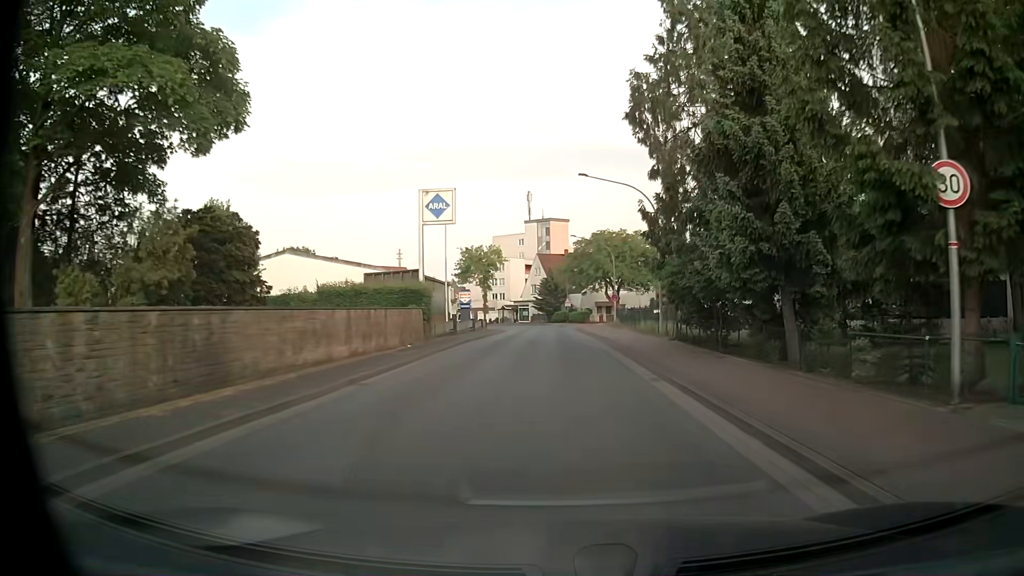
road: tertiary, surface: asphalt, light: Day
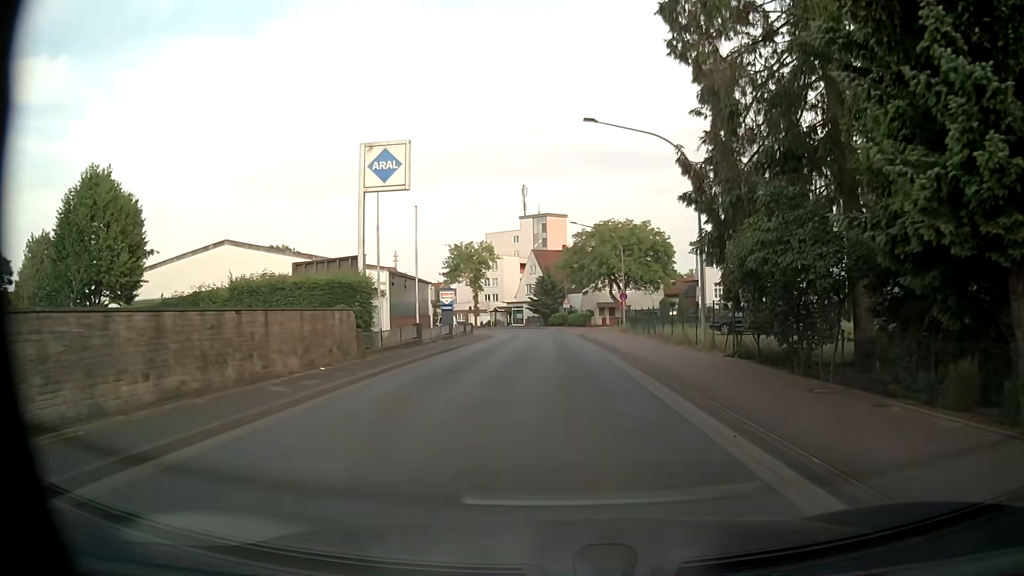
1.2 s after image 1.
(0.0, +9.4) m; -1°
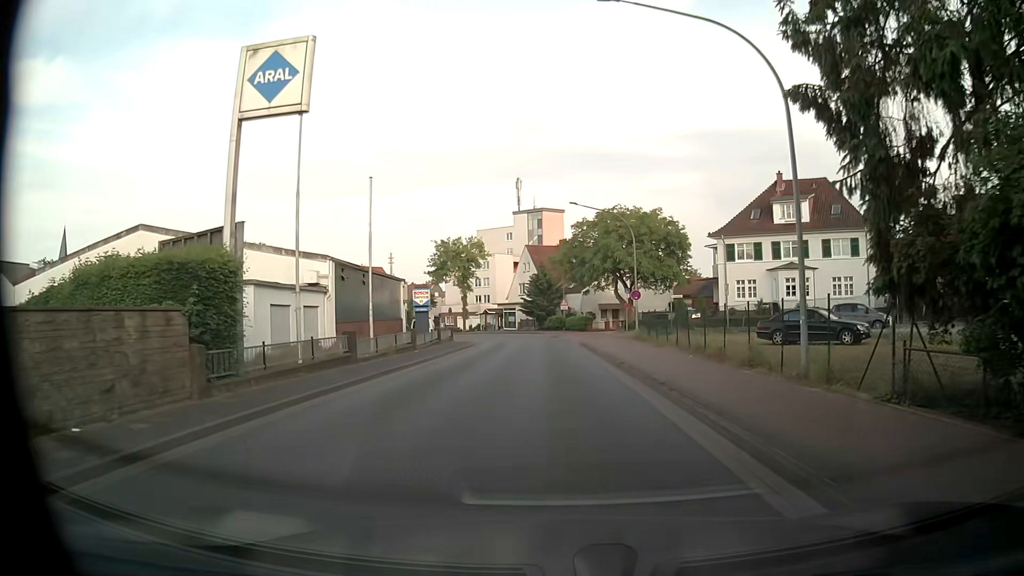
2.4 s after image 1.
(+0.2, +9.4) m; +1°
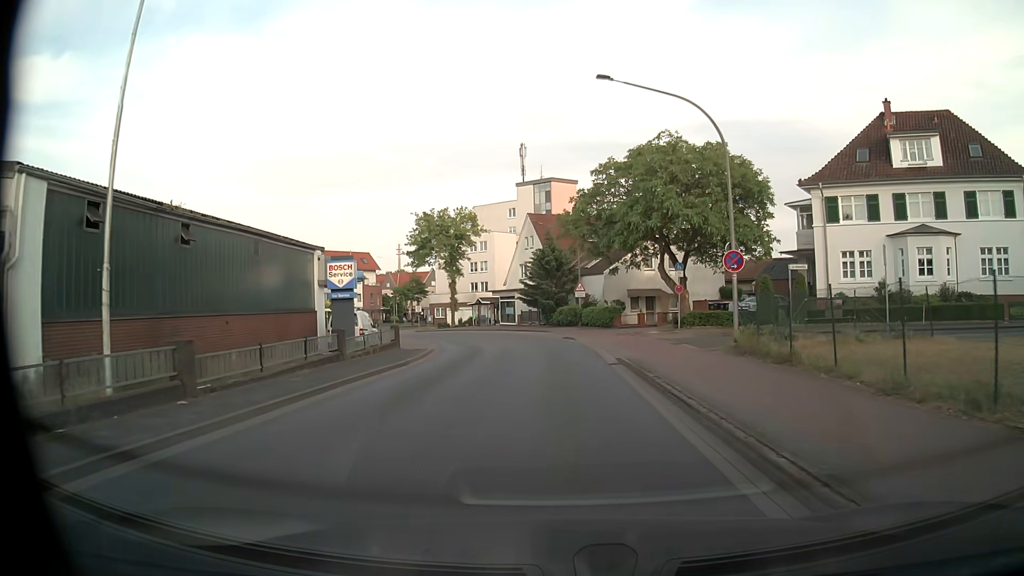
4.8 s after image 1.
(+0.1, +19.7) m; 0°
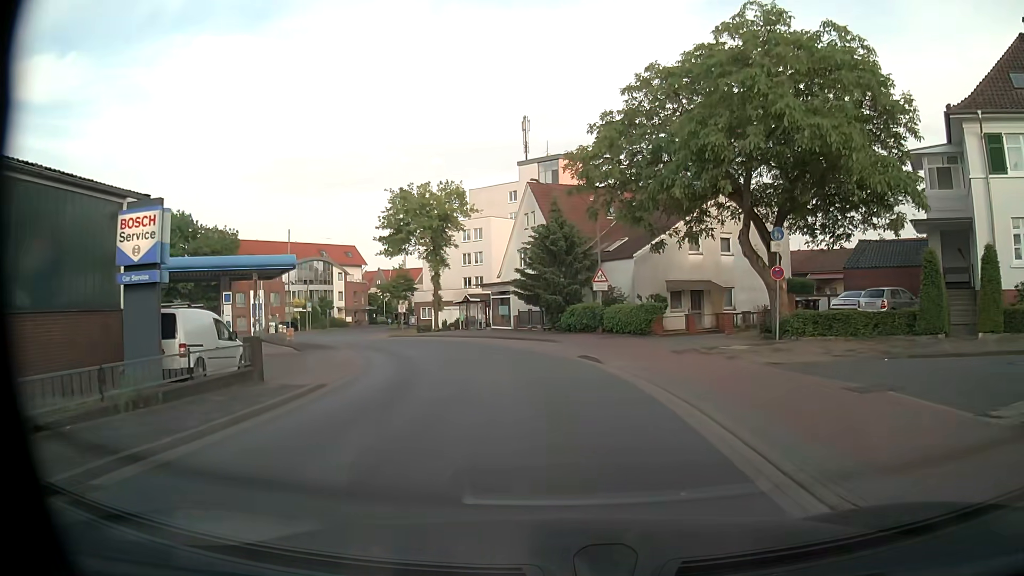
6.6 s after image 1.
(-0.1, +15.1) m; -1°
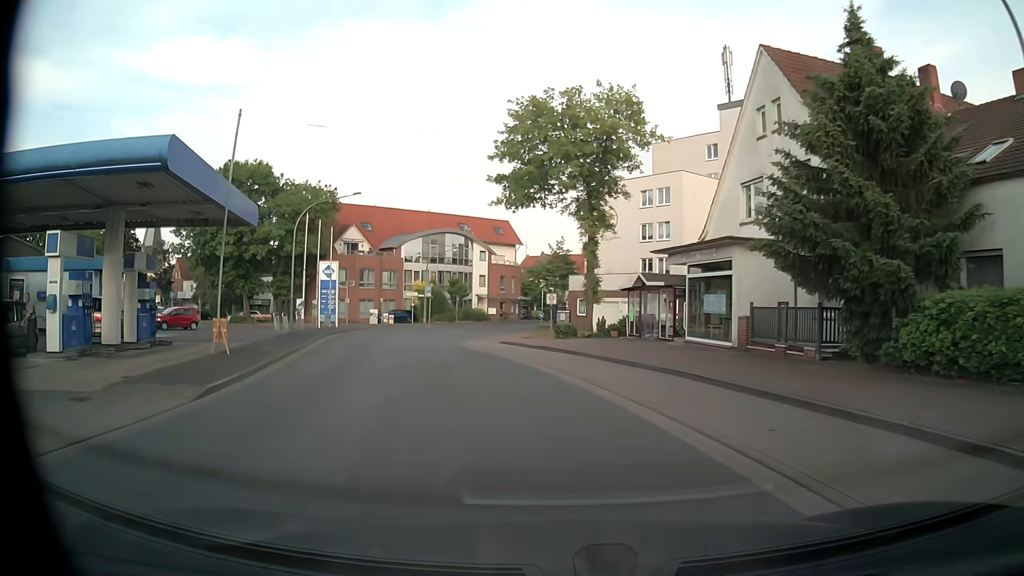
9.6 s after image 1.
(-2.3, +24.8) m; -14°
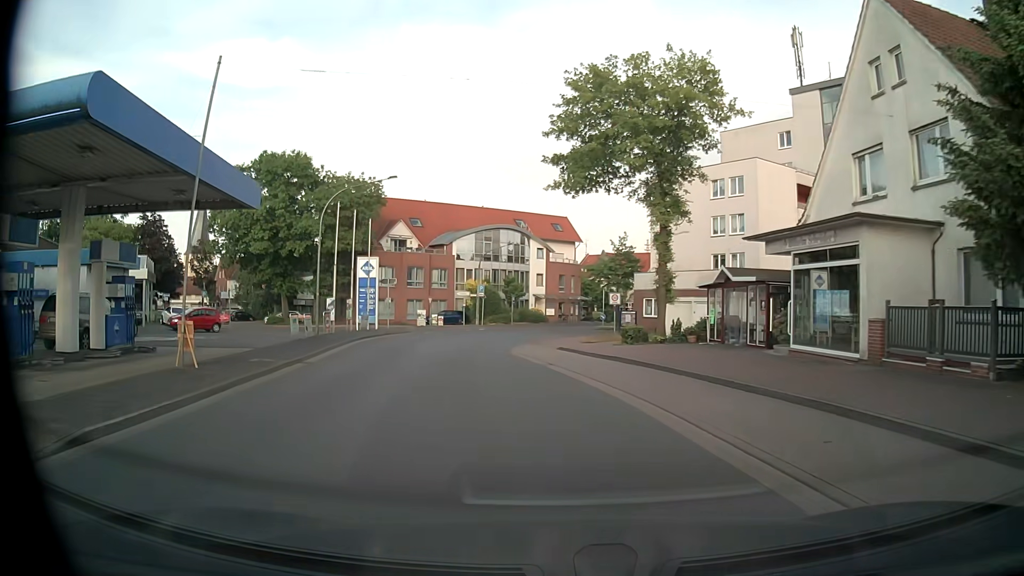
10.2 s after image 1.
(-0.4, +4.9) m; -7°
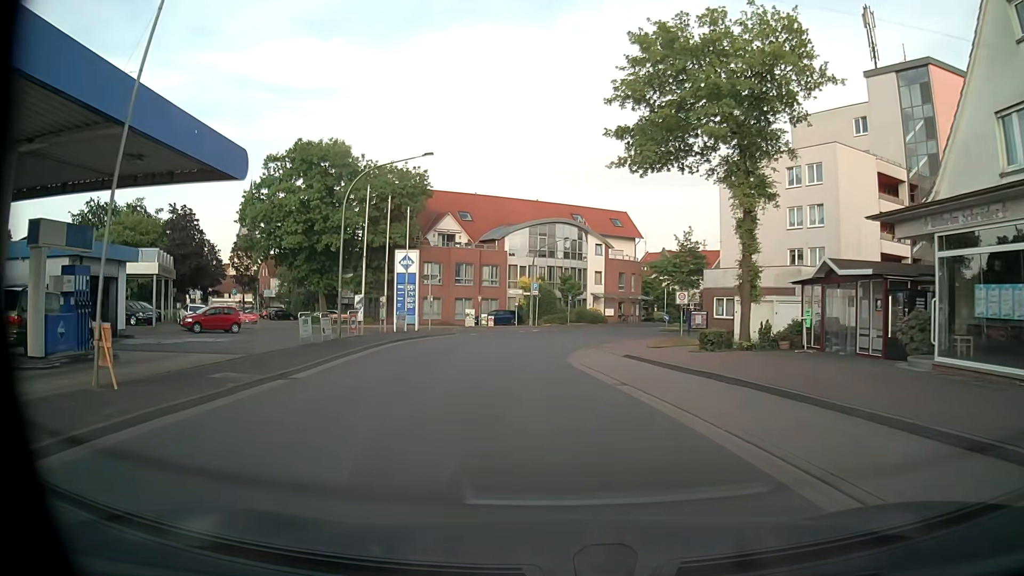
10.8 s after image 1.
(-0.2, +4.9) m; -5°
(0, +10) (-1, +20) (-1, +30) (0, +40) (+4, +49) (+9, +57) (+17, +64) (+26, +68) (+36, +69) (+43, +75) m
